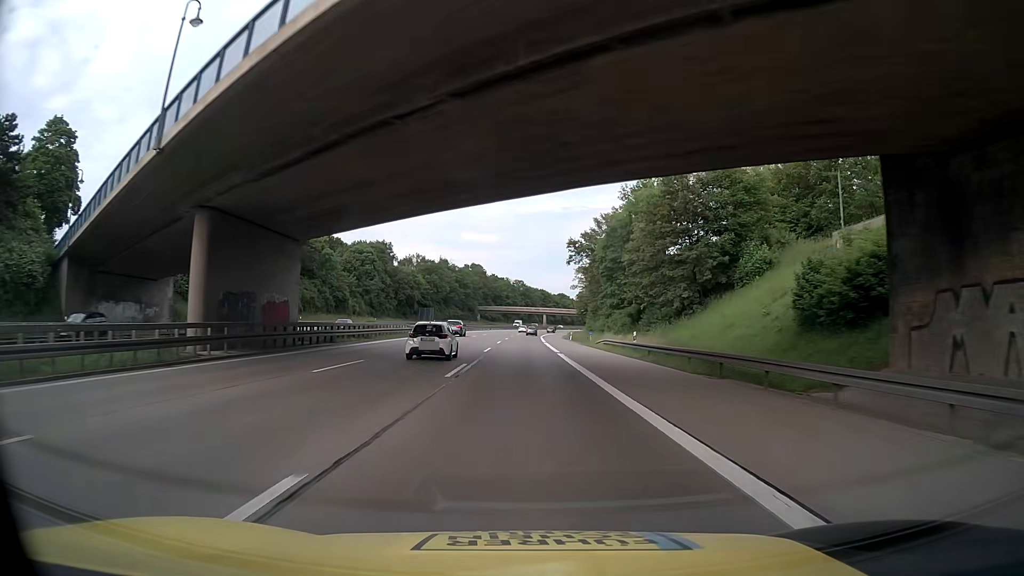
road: motorway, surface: asphalt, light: Day
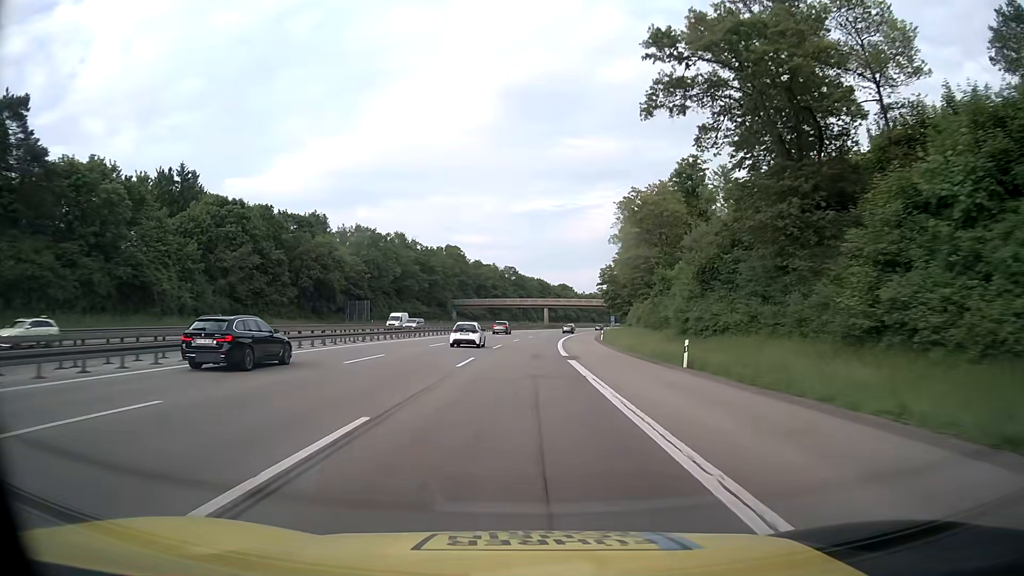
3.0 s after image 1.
(-0.3, +68.3) m; +1°
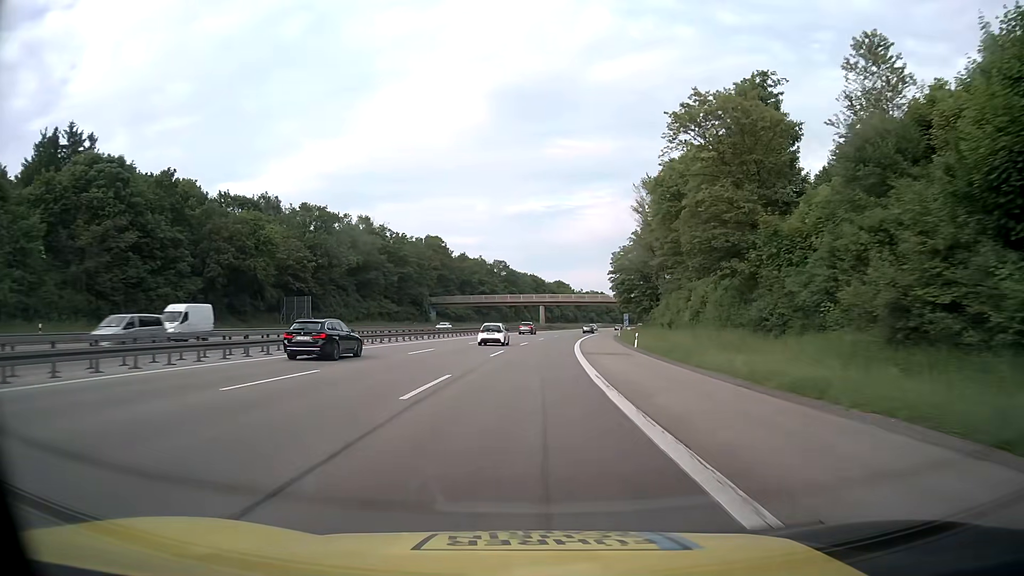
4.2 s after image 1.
(+0.1, +27.4) m; 0°
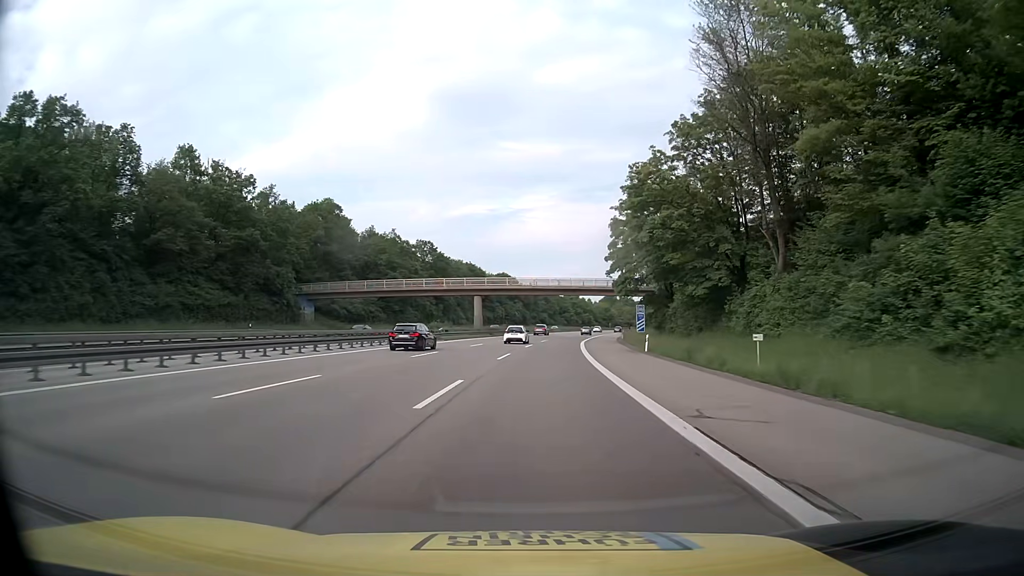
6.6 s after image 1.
(+2.1, +54.6) m; +5°
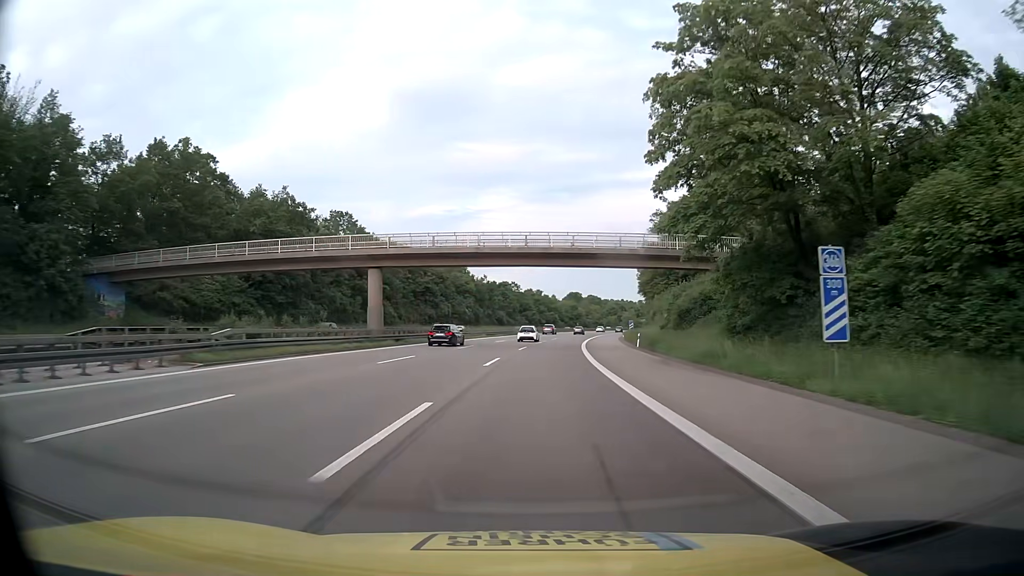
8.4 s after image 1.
(+1.2, +41.0) m; +3°
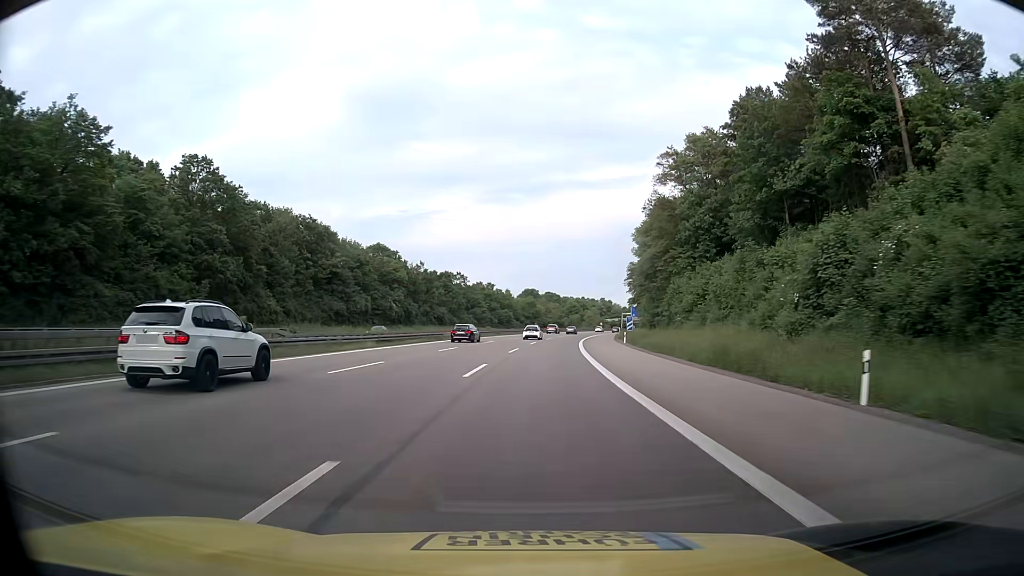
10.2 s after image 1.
(+1.4, +41.0) m; +4°
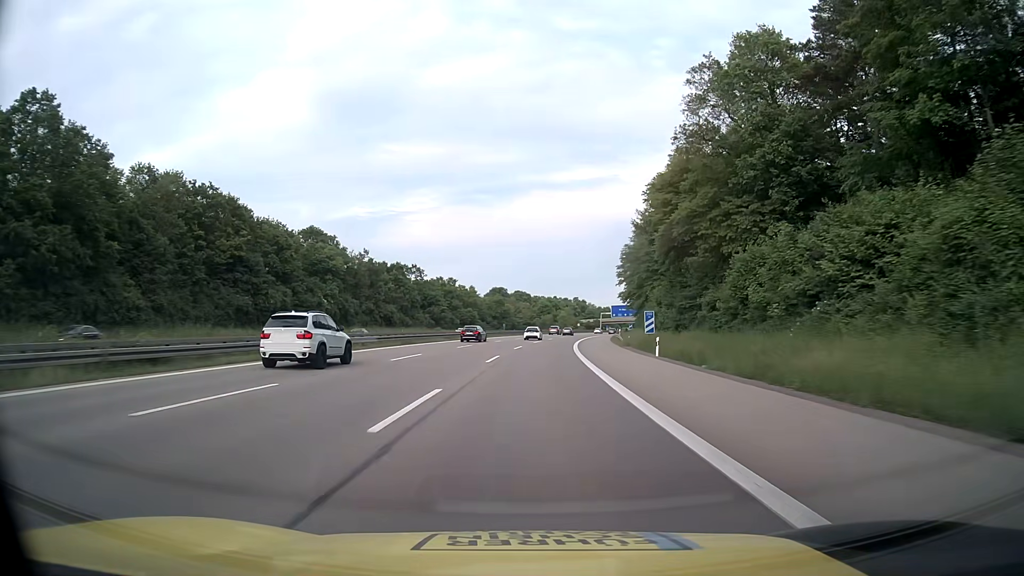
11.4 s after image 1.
(+0.4, +27.4) m; +2°
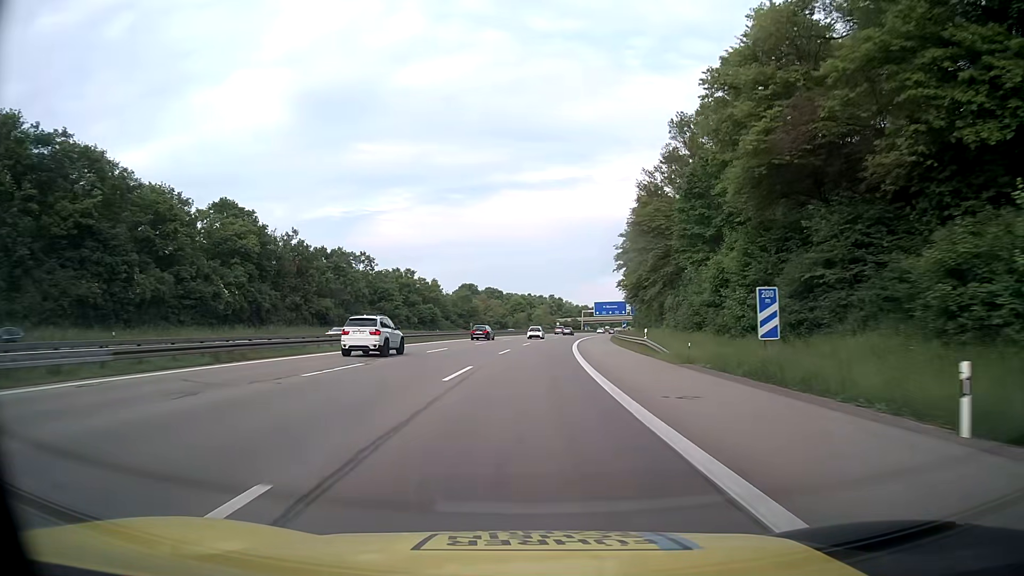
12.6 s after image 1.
(+0.6, +27.3) m; +2°
